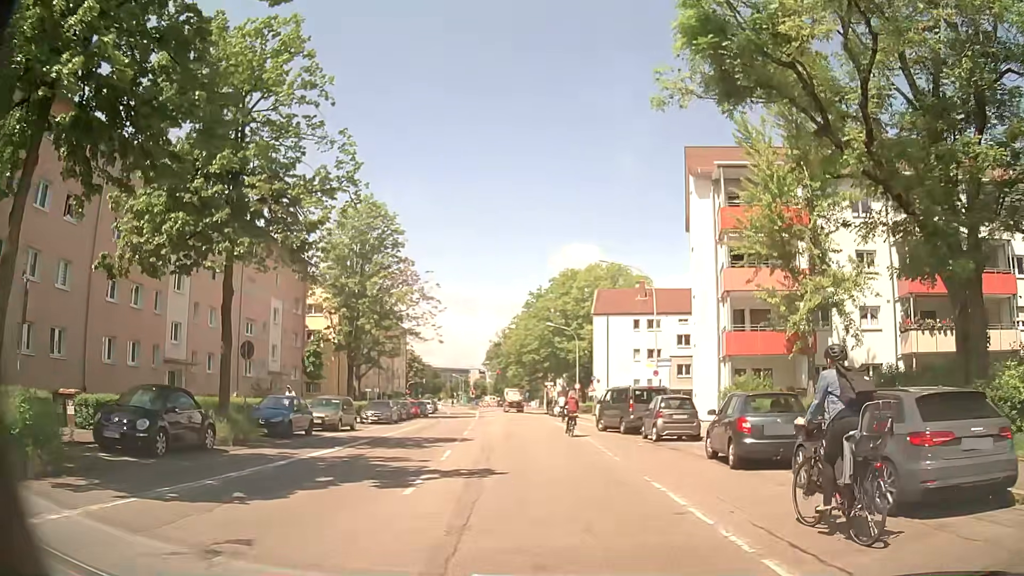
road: residential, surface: asphalt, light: Day
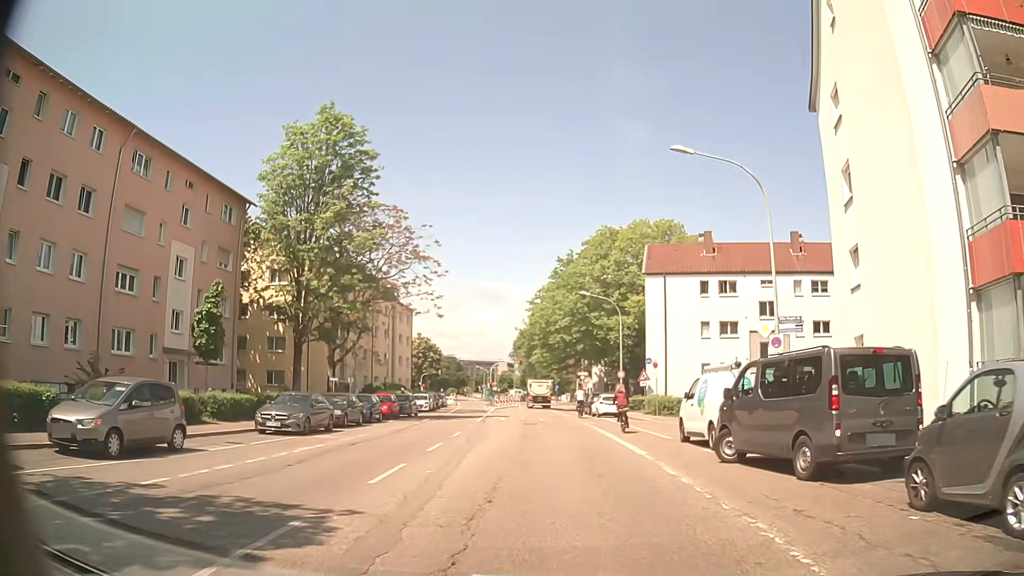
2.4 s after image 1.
(-0.2, +17.5) m; -2°
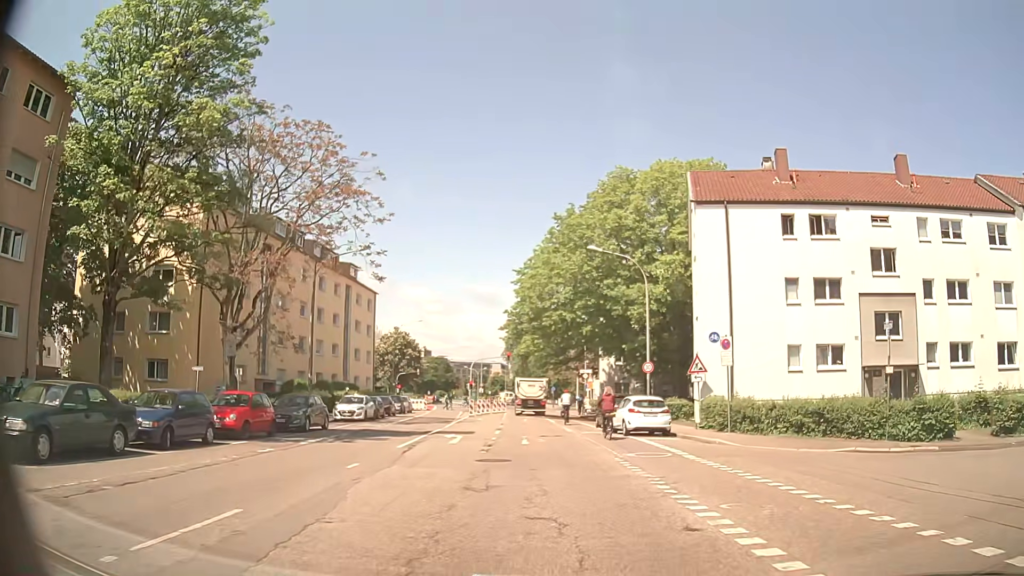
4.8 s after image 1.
(-0.1, +17.8) m; 0°
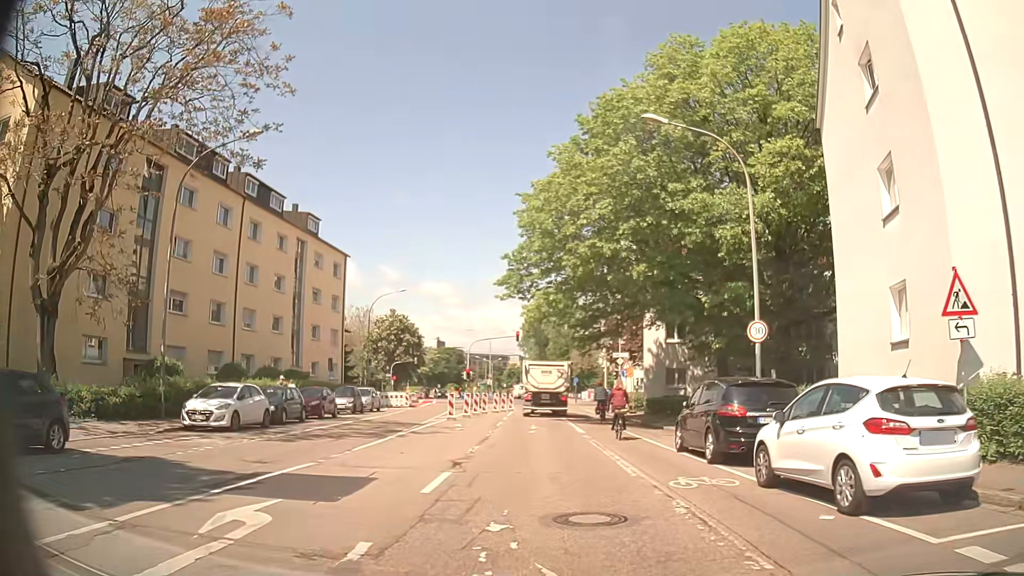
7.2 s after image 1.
(-0.1, +17.5) m; 0°
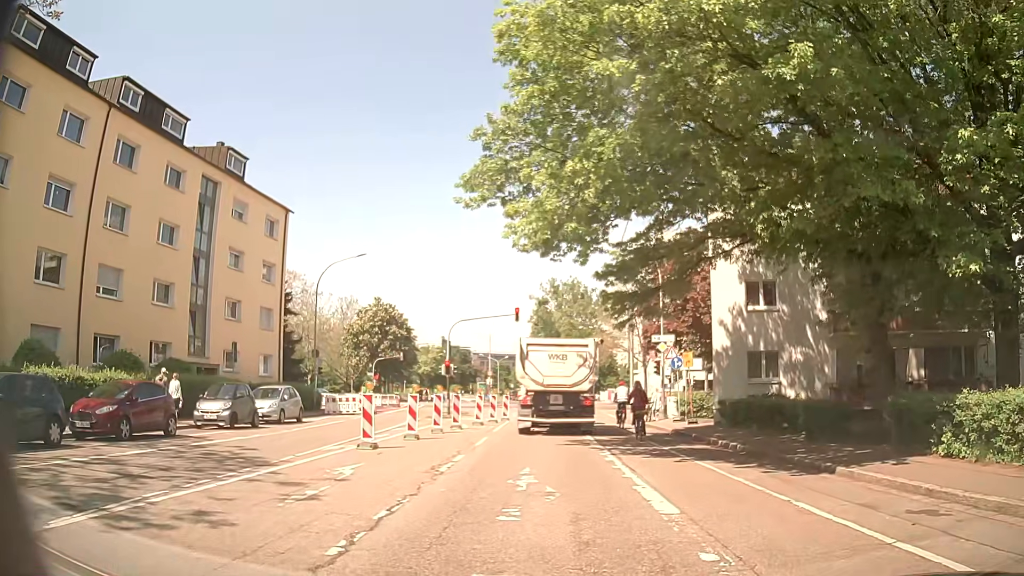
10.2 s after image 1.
(-0.4, +15.3) m; -2°
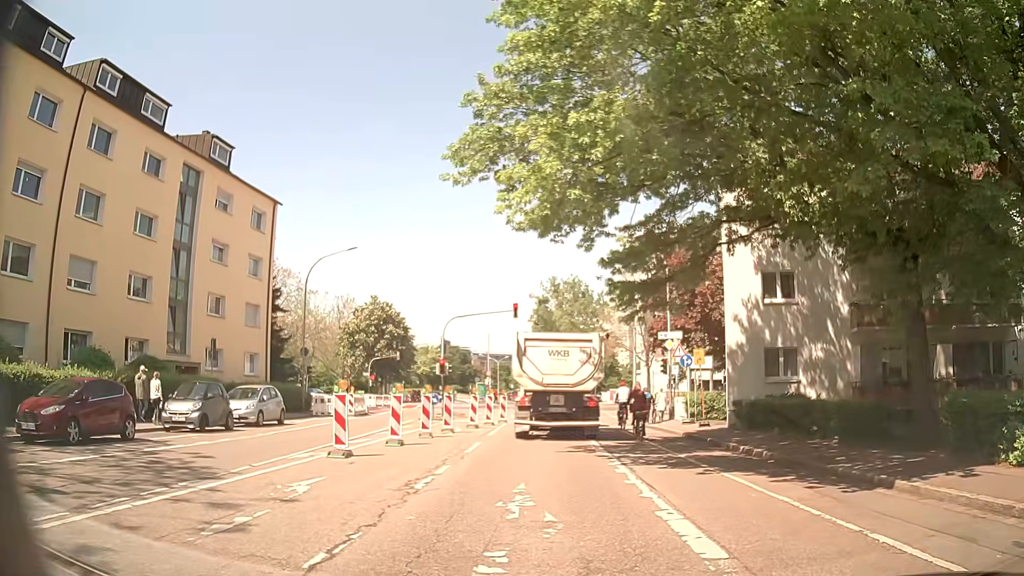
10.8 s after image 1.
(0.0, +2.0) m; +2°
